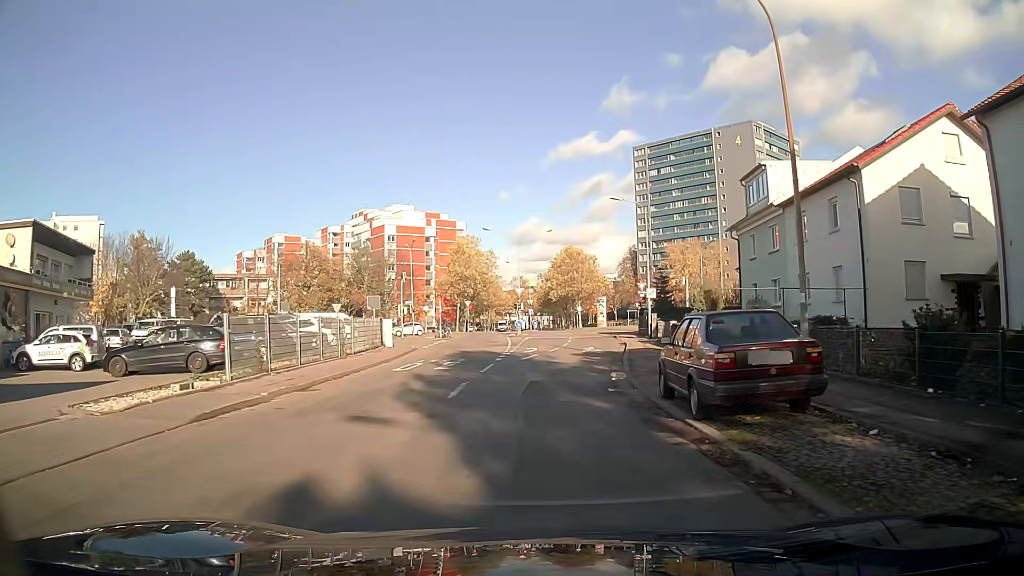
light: Day
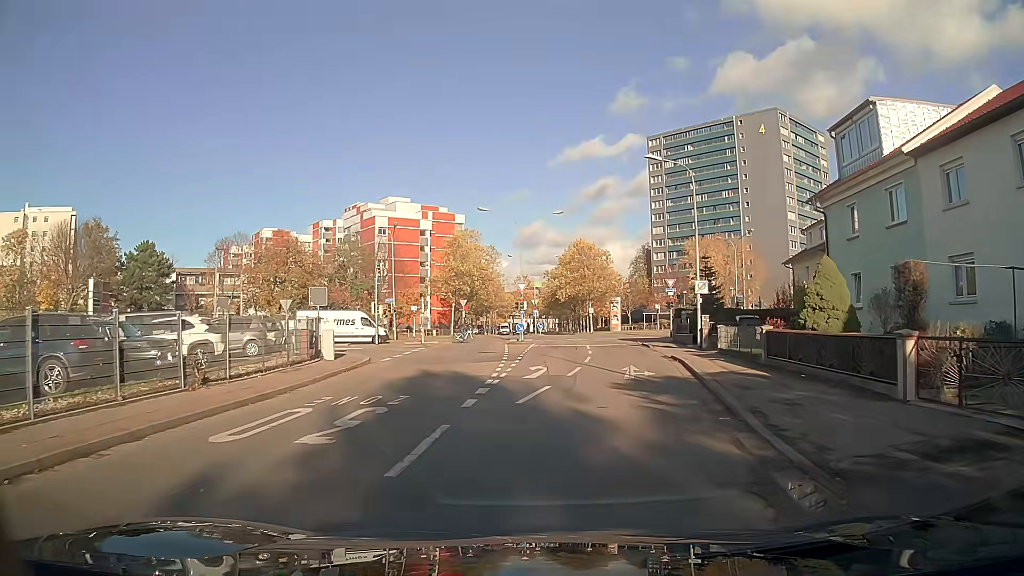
(-0.1, +11.7) m; -1°
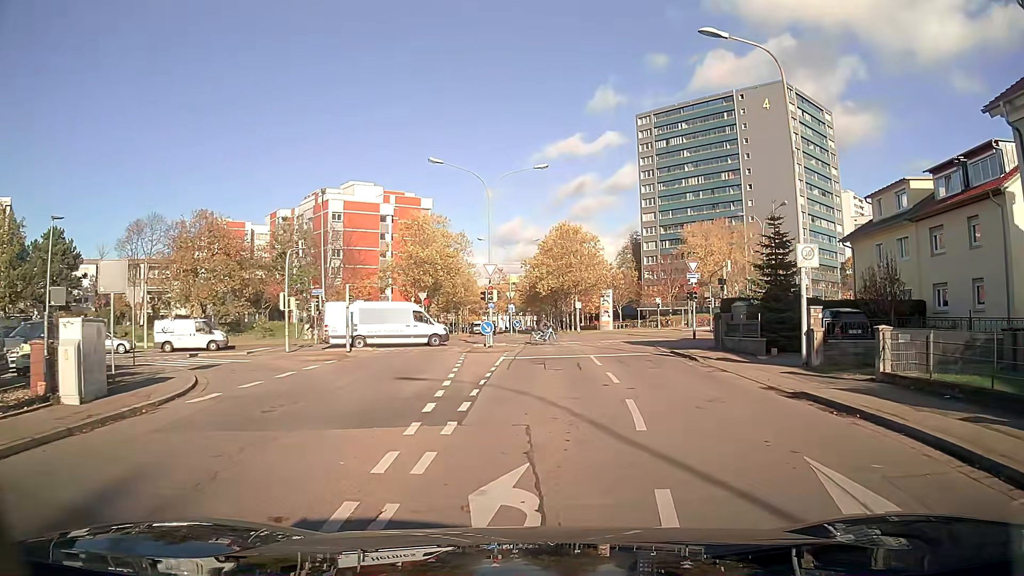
(+0.3, +14.5) m; +2°
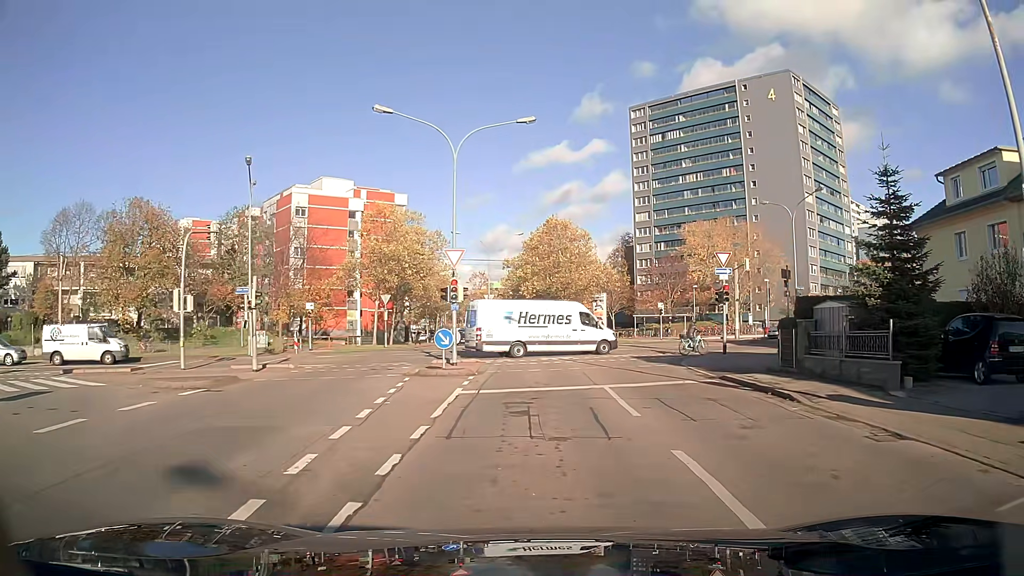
(+0.1, +9.6) m; +1°
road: residential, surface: asphalt
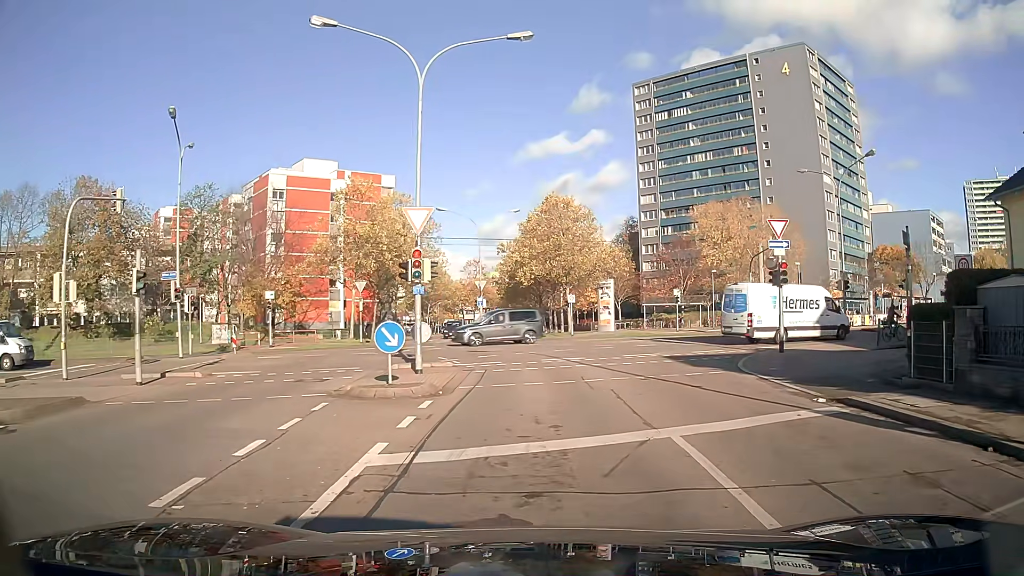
(0.0, +7.4) m; 0°
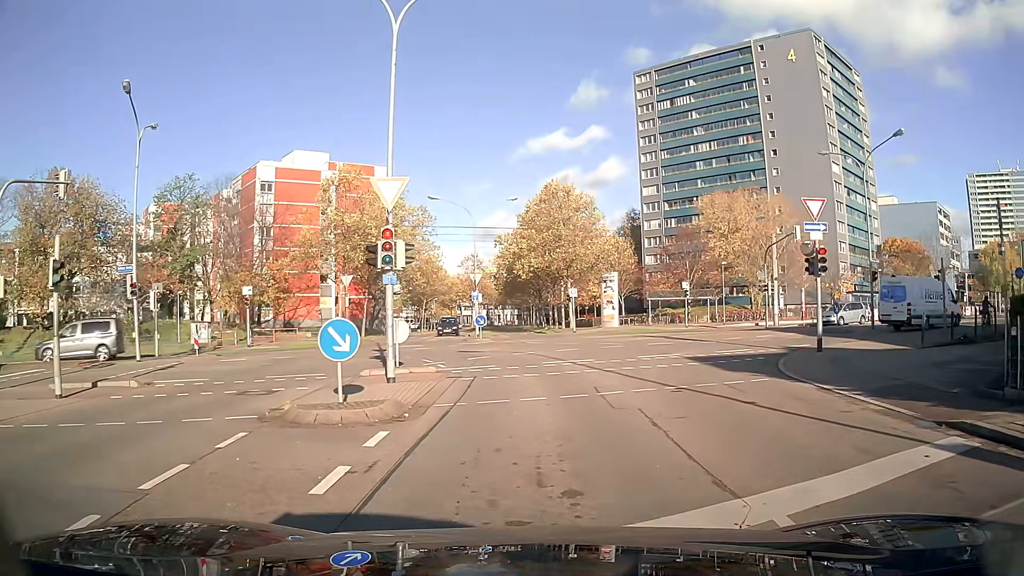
(0.0, +3.3) m; 0°
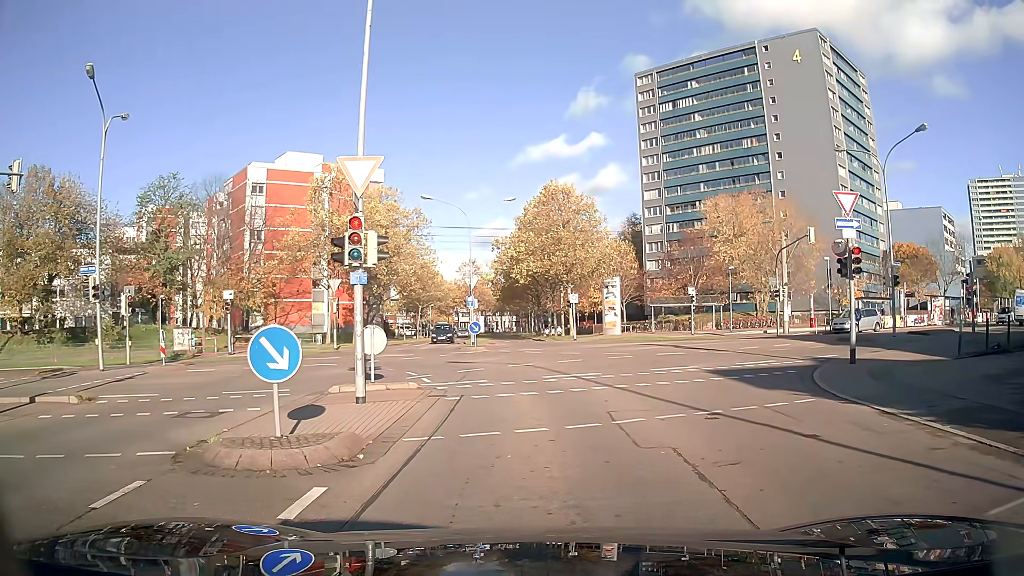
(0.0, +2.3) m; 0°
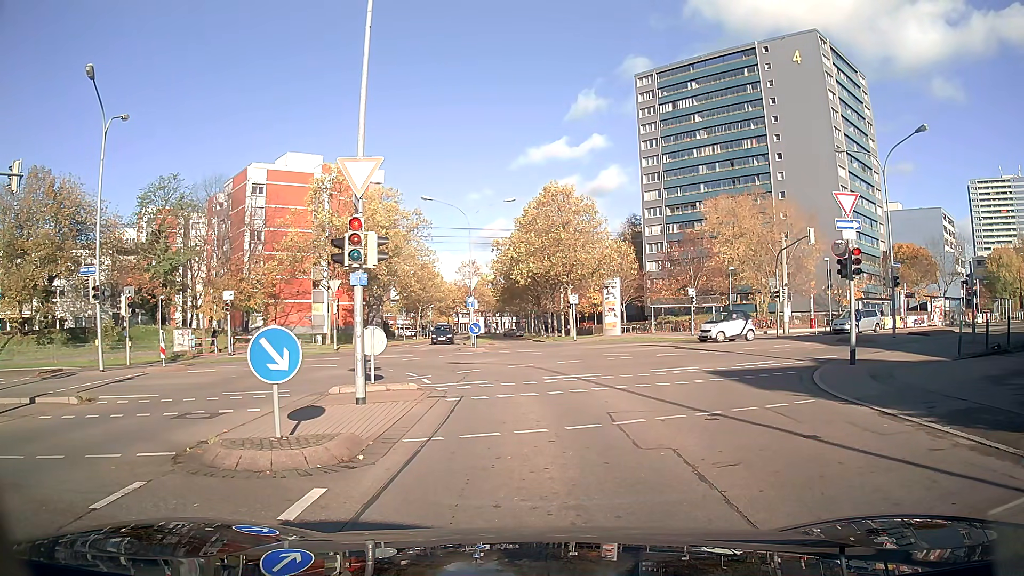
(0.0, +0.1) m; 0°
(0, +10) (-2, +20) (-10, +25) (-19, +21) (-28, +17) (-37, +13) (-46, +8) (-55, +3) (-63, -2) (-72, -7) m
